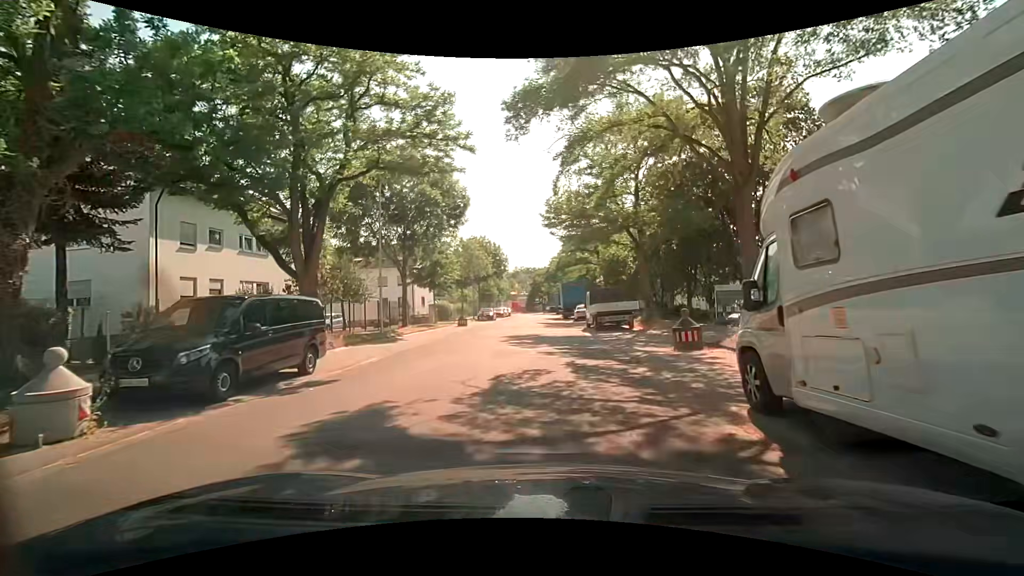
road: residential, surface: asphalt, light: Day
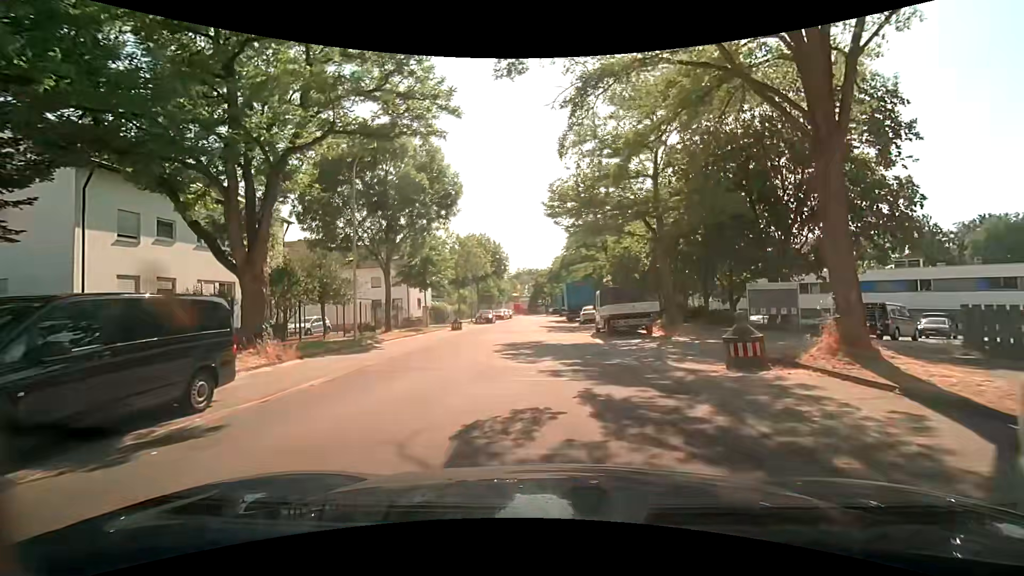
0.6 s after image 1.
(0.0, +3.9) m; +1°
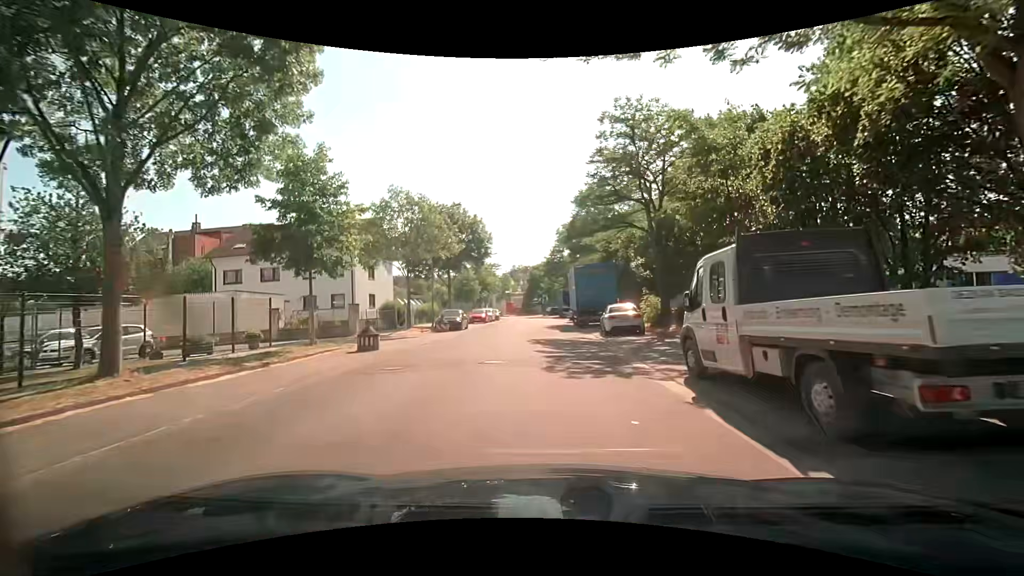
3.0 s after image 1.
(-0.1, +17.9) m; +1°
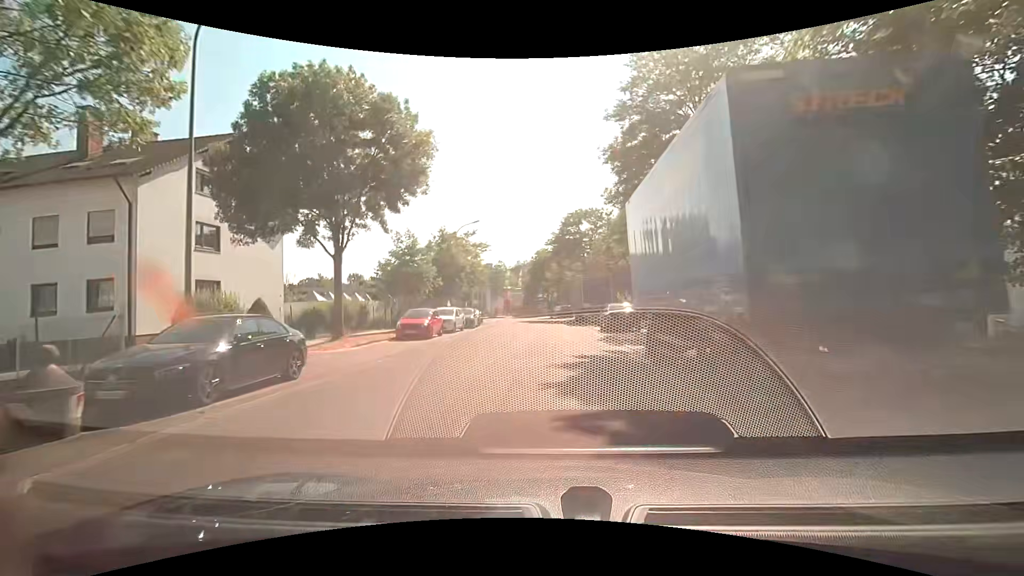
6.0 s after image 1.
(-0.4, +26.0) m; -2°
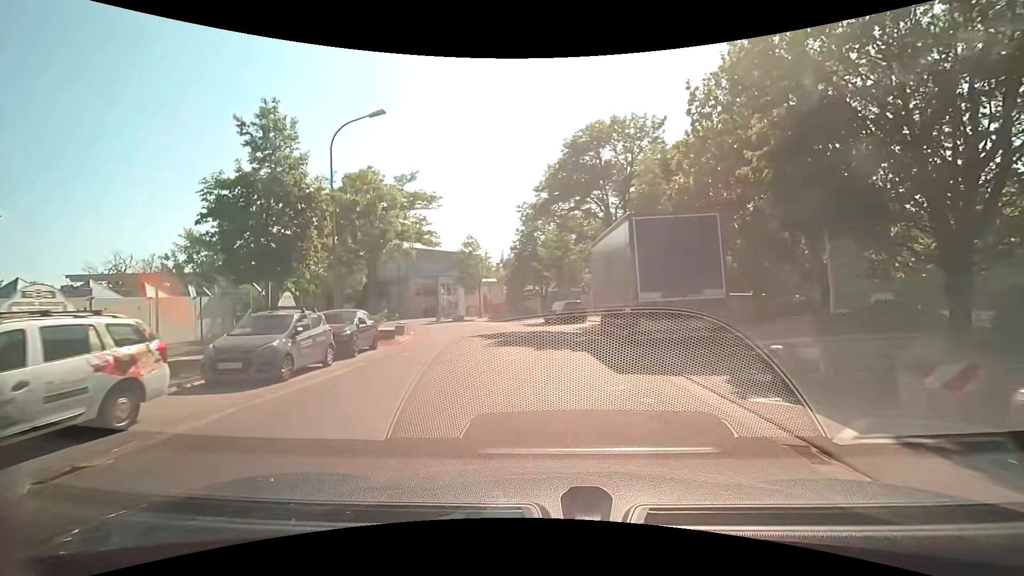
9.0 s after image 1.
(+0.3, +25.6) m; +1°
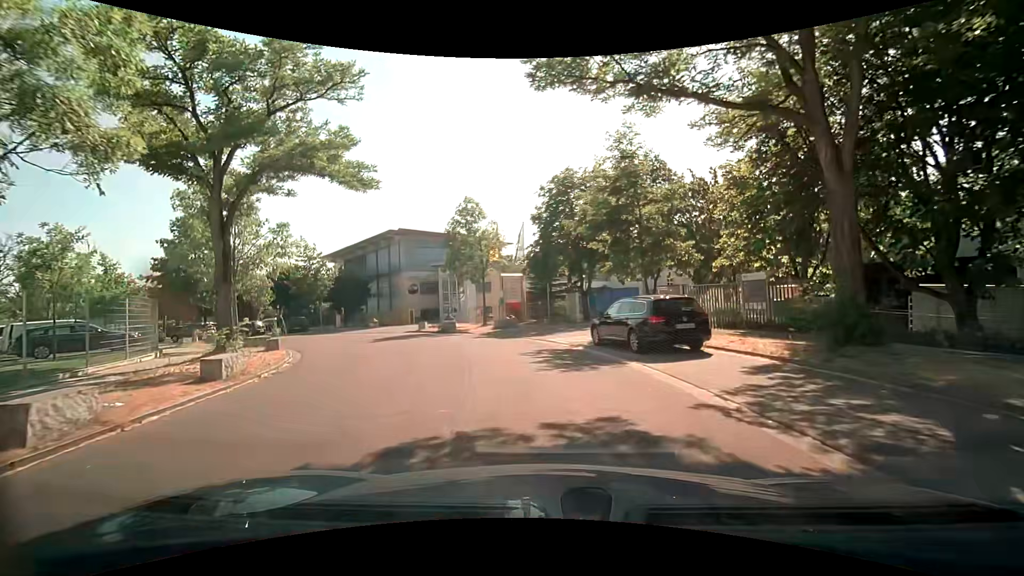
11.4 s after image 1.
(-0.2, +19.3) m; -3°
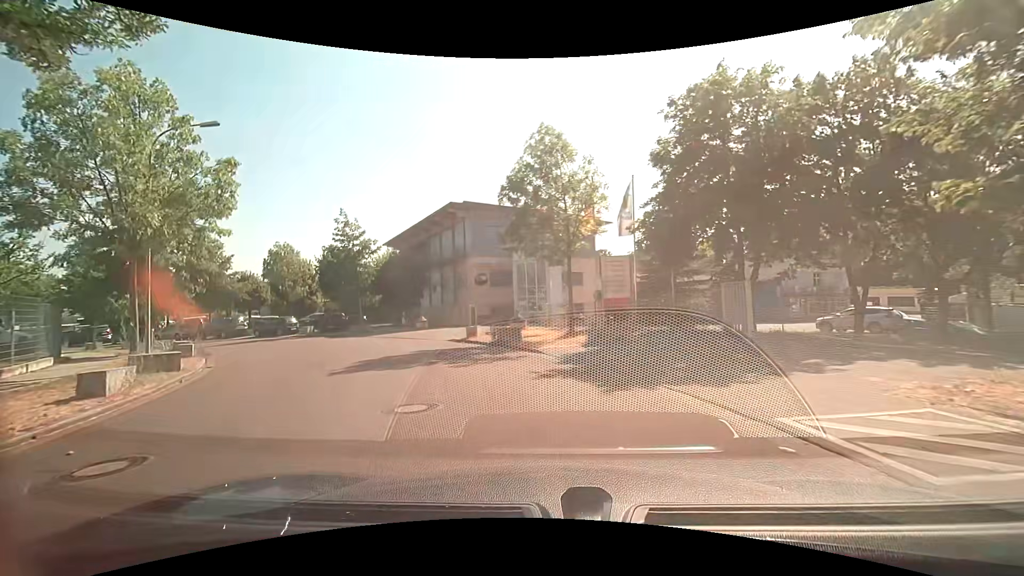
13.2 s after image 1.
(-1.3, +13.1) m; -11°
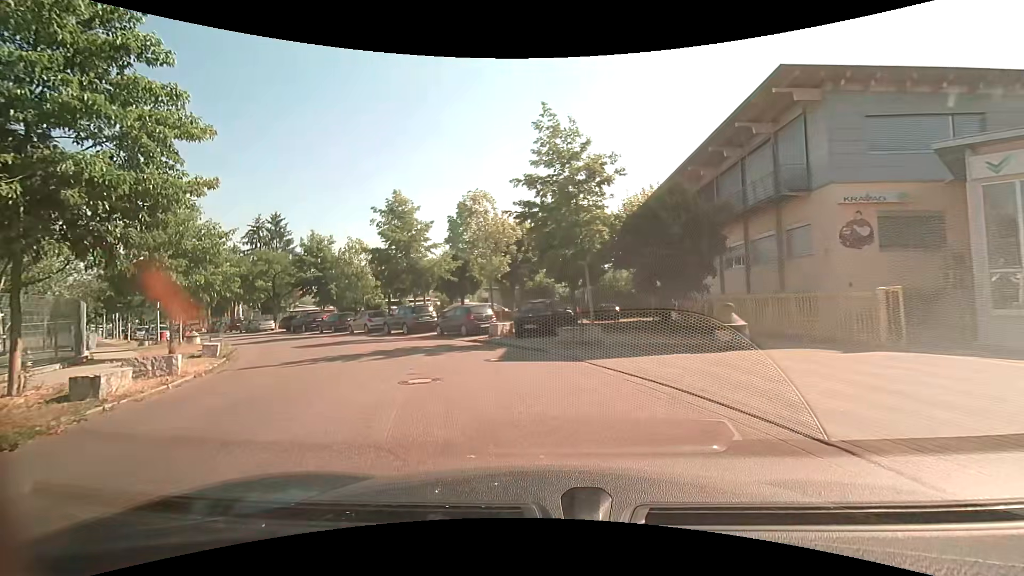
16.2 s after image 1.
(-5.0, +19.3) m; -30°
(-1, +10) (-5, +19) (-11, +27) (-17, +35) (-24, +42) (-31, +49) (-39, +56) (-46, +63) (-53, +70) (-60, +77) m
